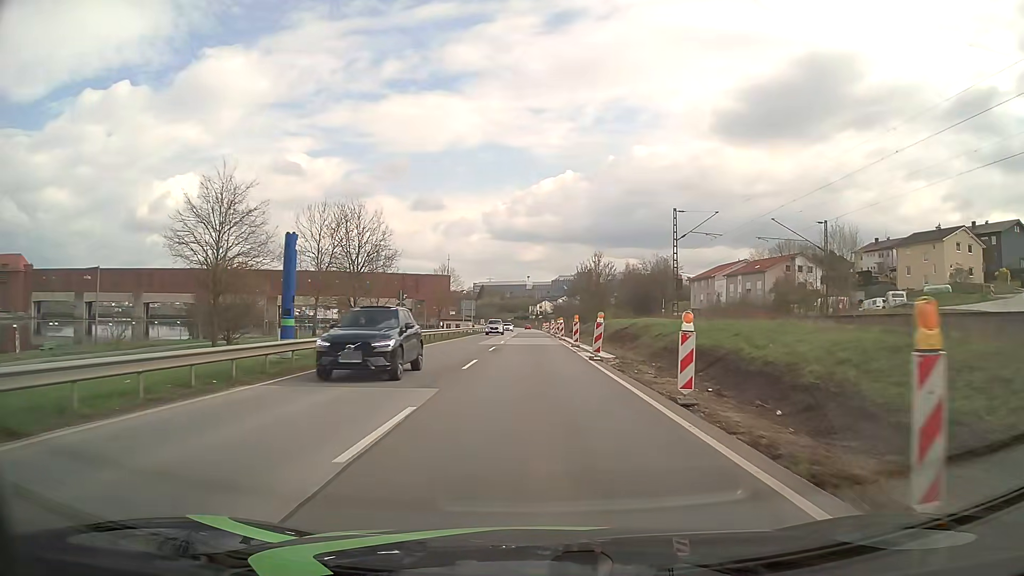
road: primary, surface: asphalt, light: Day
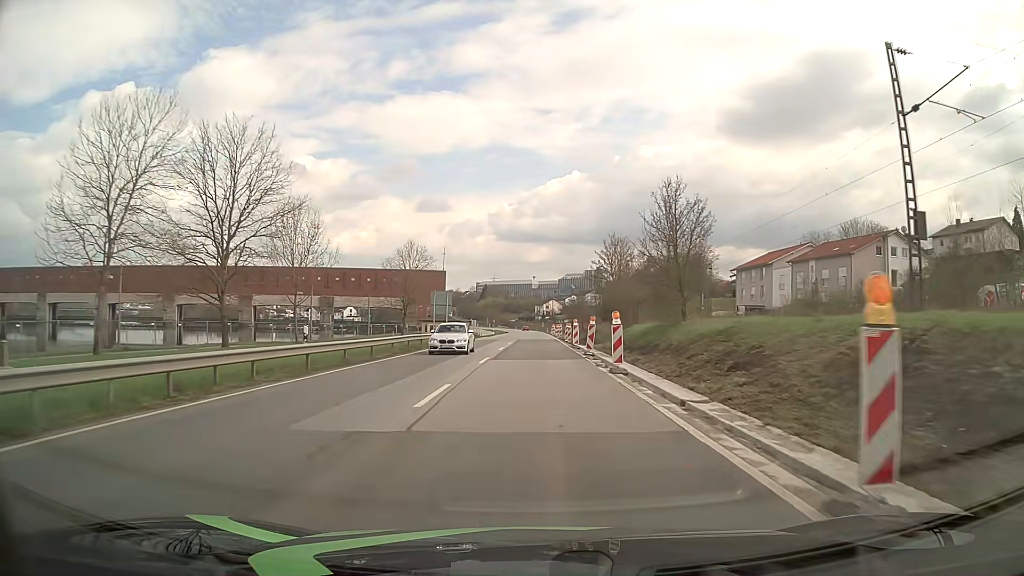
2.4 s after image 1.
(+0.2, +31.3) m; 0°
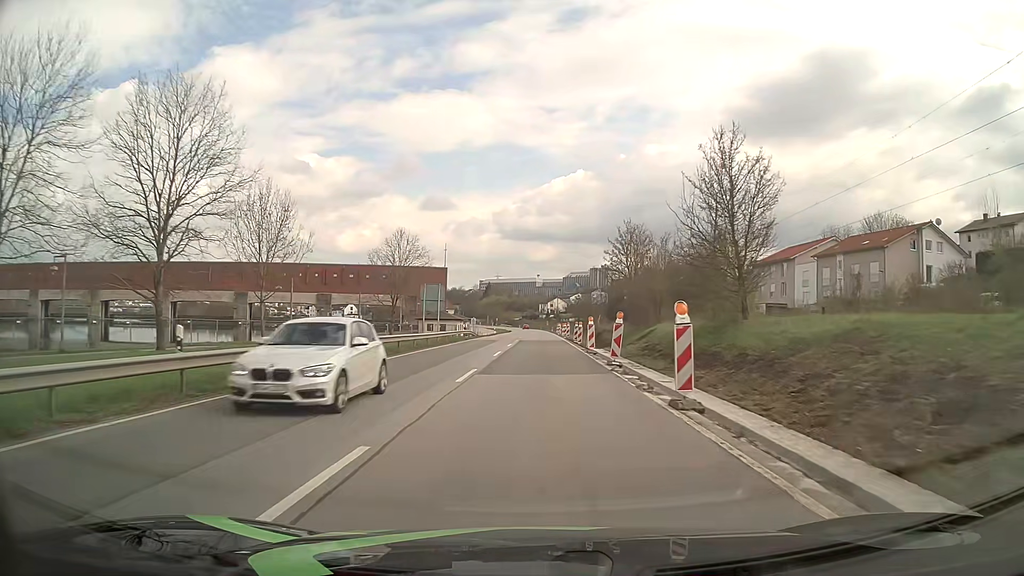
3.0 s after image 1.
(0.0, +7.8) m; 0°
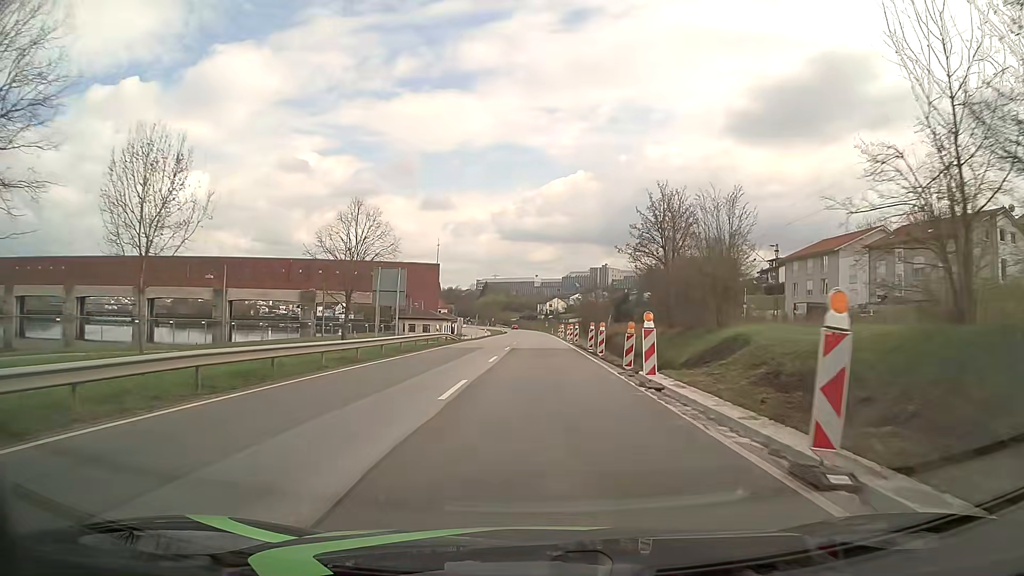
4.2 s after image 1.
(0.0, +15.6) m; 0°
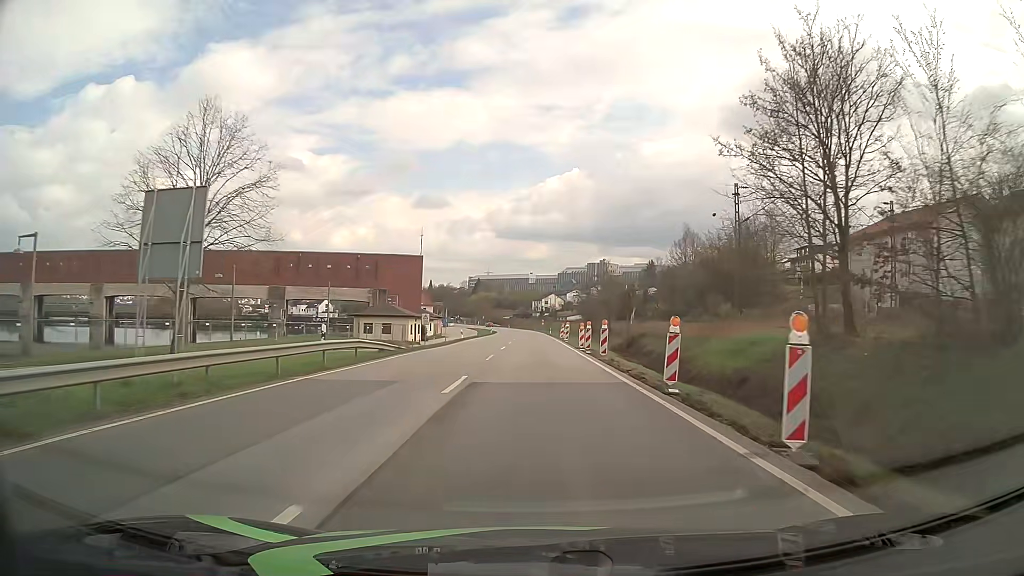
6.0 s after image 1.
(0.0, +23.5) m; 0°
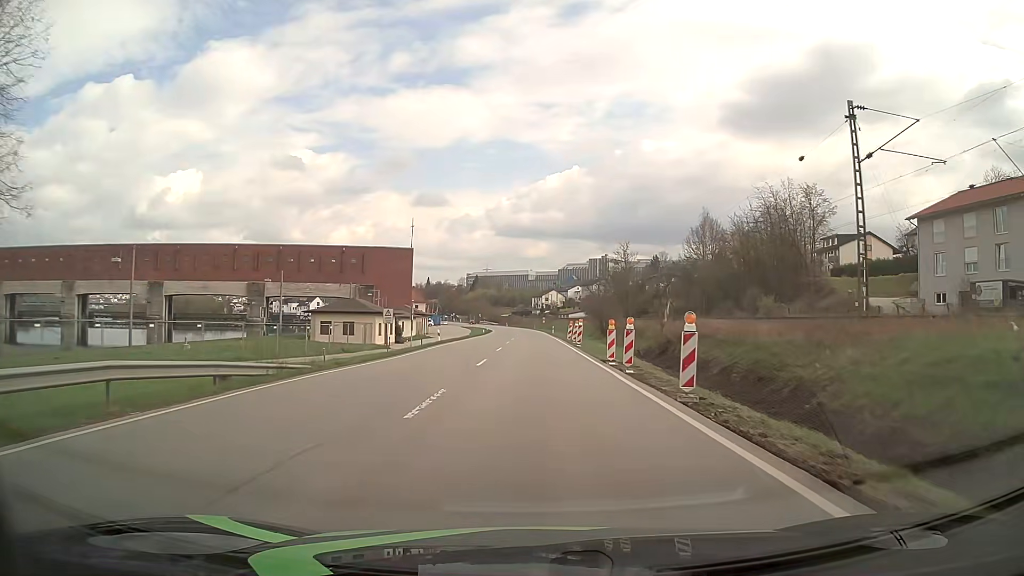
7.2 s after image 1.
(0.0, +15.6) m; 0°
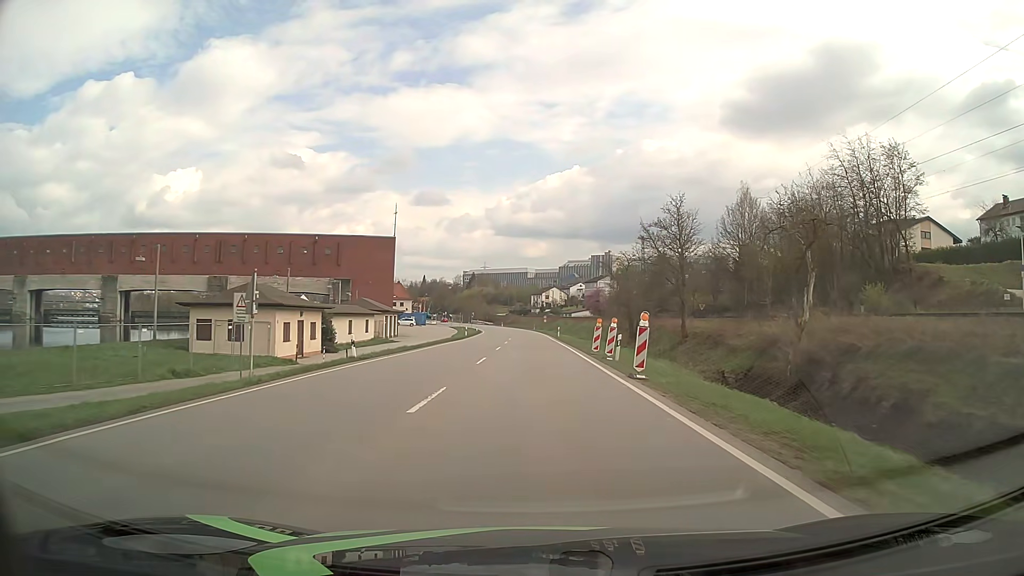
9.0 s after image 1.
(0.0, +23.5) m; 0°
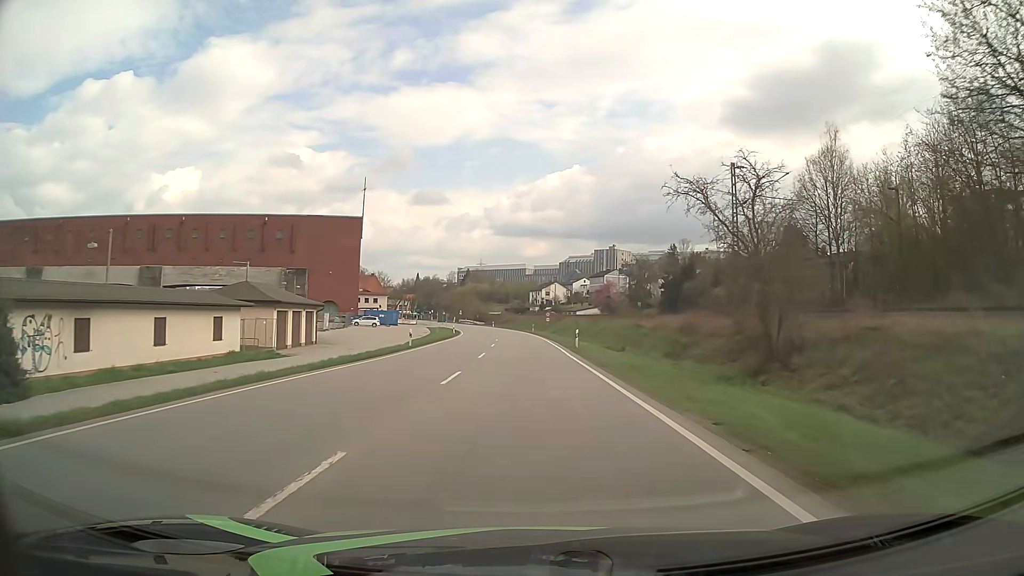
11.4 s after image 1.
(-0.1, +31.2) m; 0°
(0, +10) (0, +20) (0, +30) (0, +40) (-1, +50) (-1, +60) (-2, +70) (-3, +80) (-4, +90) (-5, +100) m
